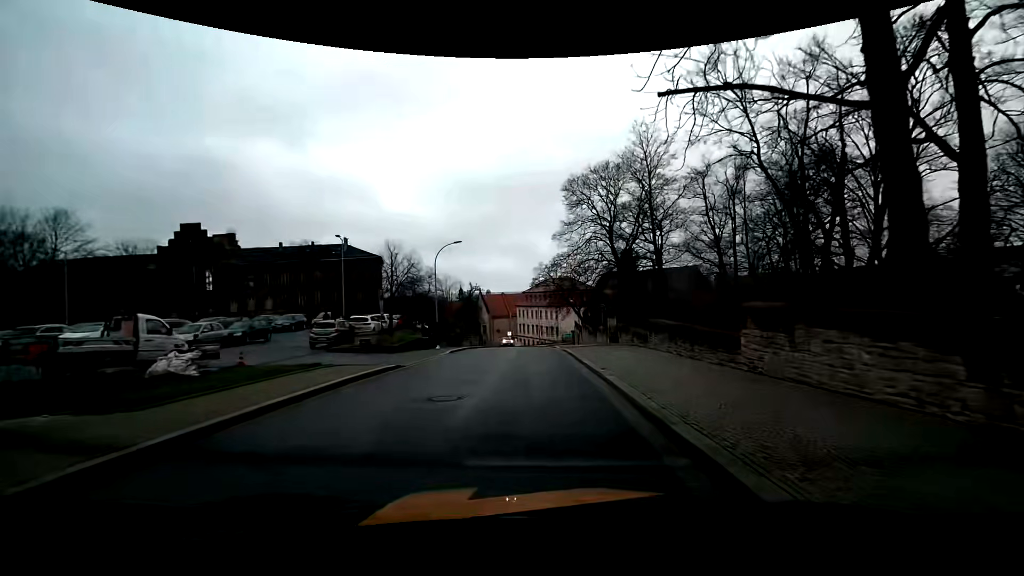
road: residential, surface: asphalt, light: Day
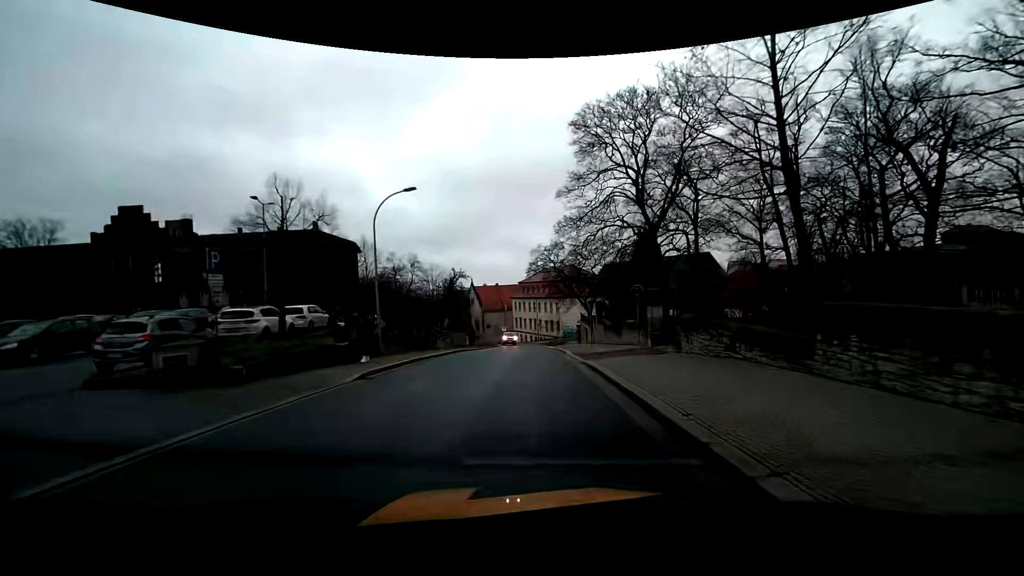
(+0.1, +13.4) m; 0°
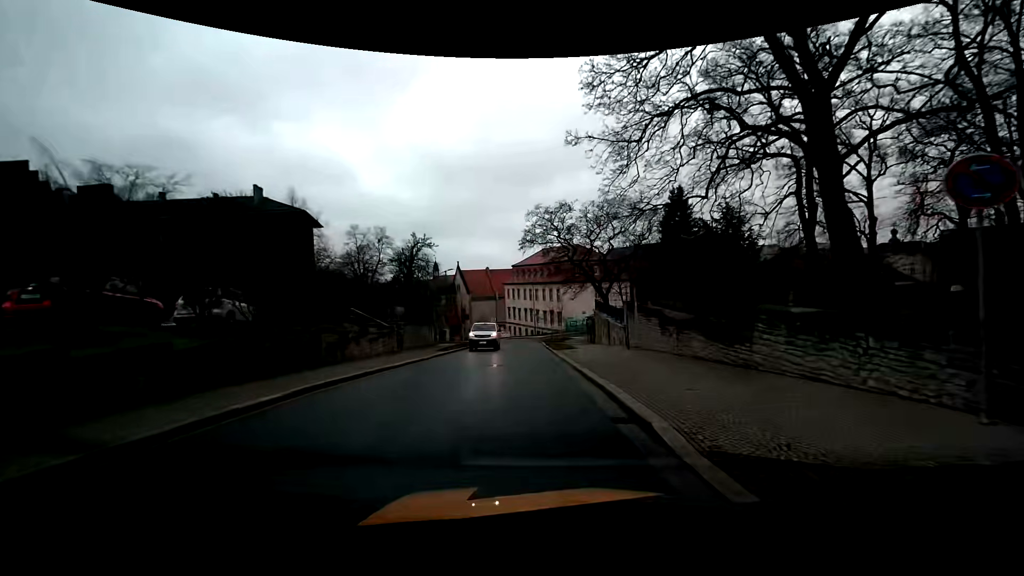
(+0.3, +18.2) m; +1°
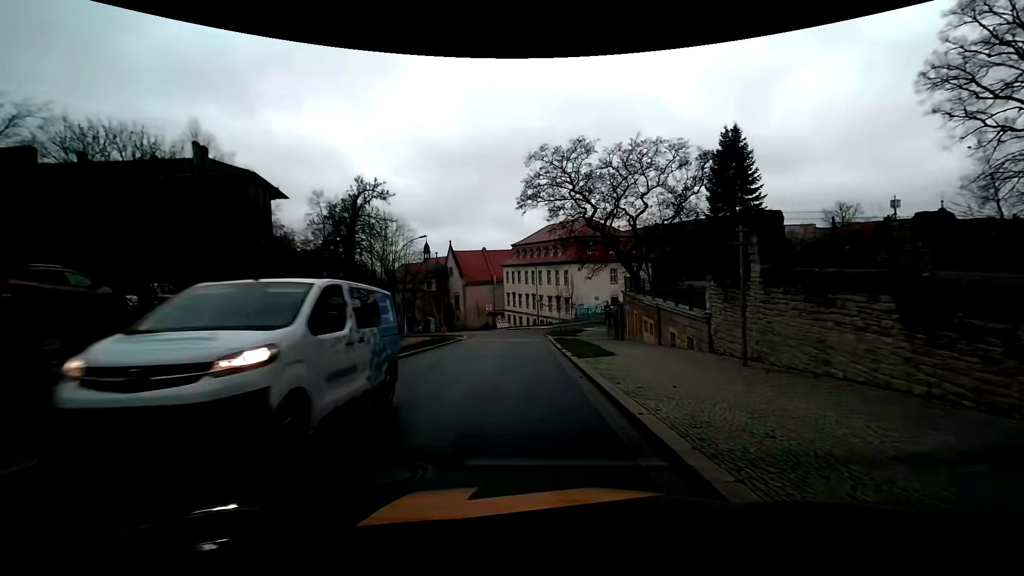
(+0.1, +13.5) m; 0°
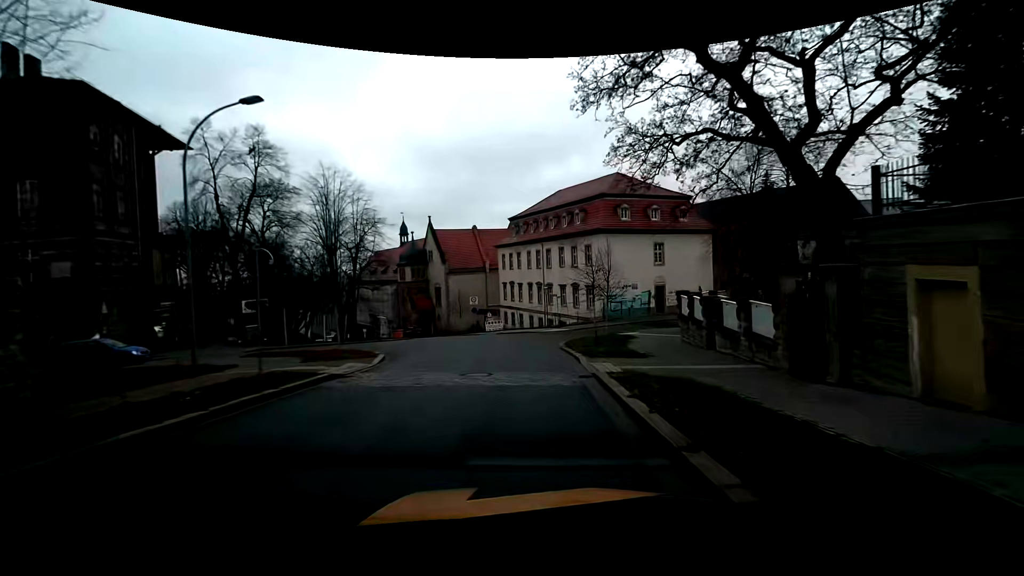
(-0.1, +22.6) m; -1°
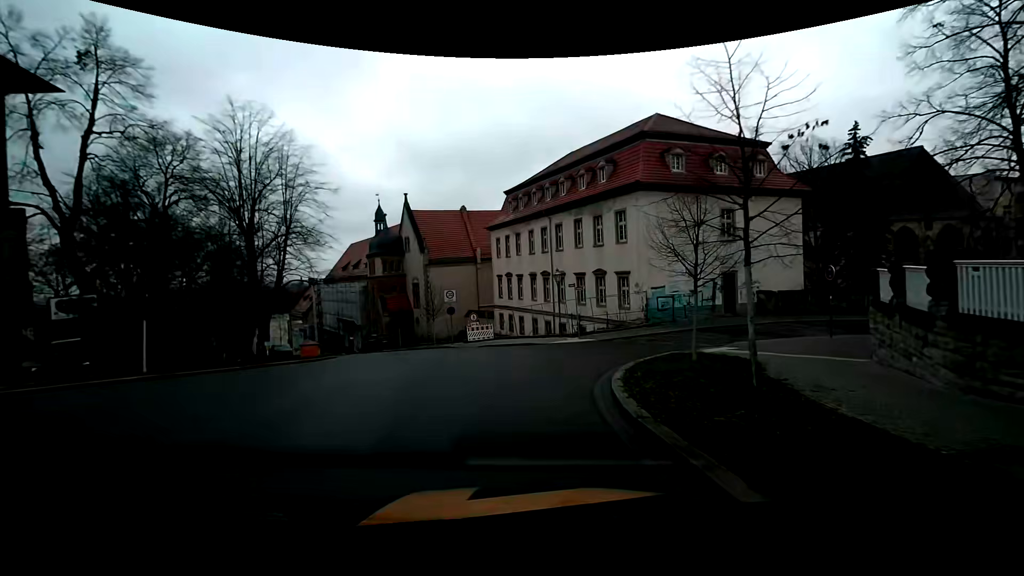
(0.0, +15.3) m; 0°
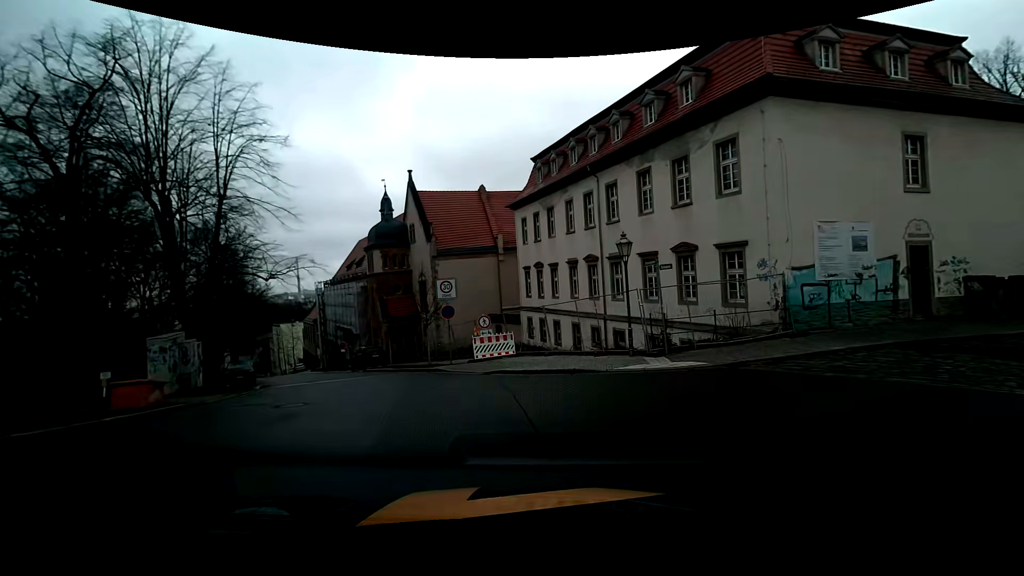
(-0.3, +11.7) m; -4°
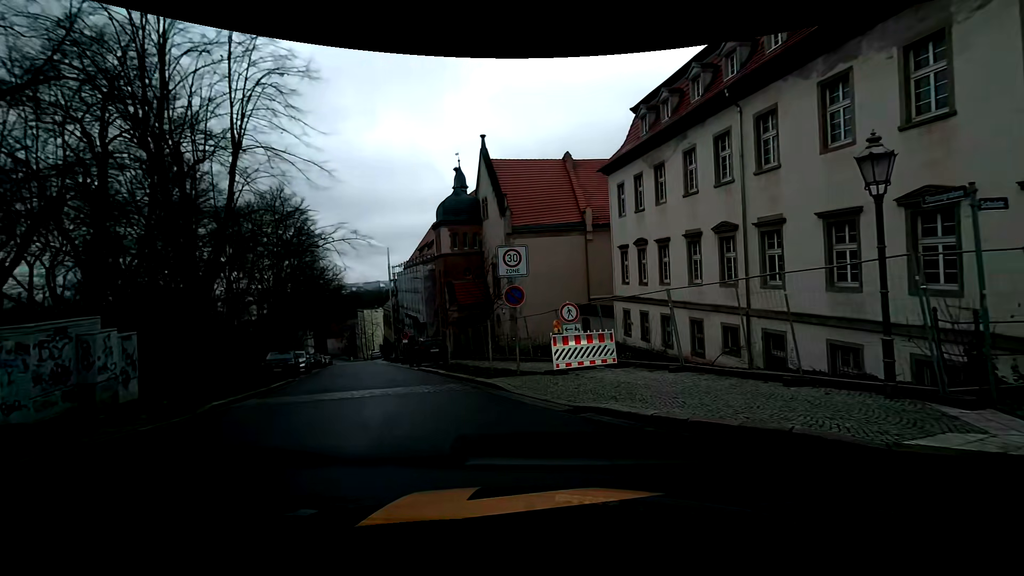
(-0.4, +7.1) m; -9°
(-2, +10) (-5, +19) (-8, +29) (-11, +38) (-15, +48) (-18, +57) (-21, +66) (-25, +76) (-29, +85) (-32, +95) m
